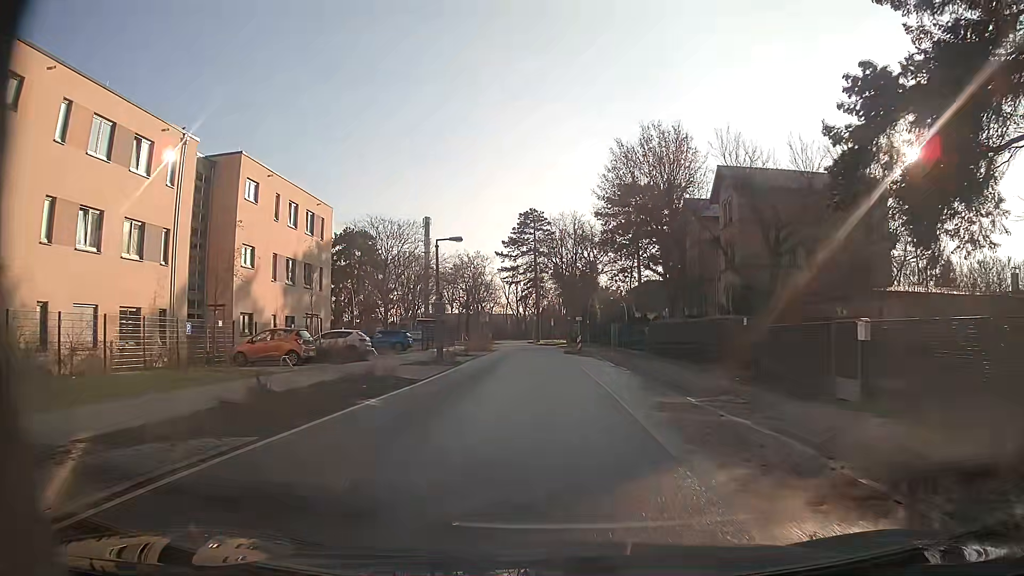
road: residential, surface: asphalt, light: Day
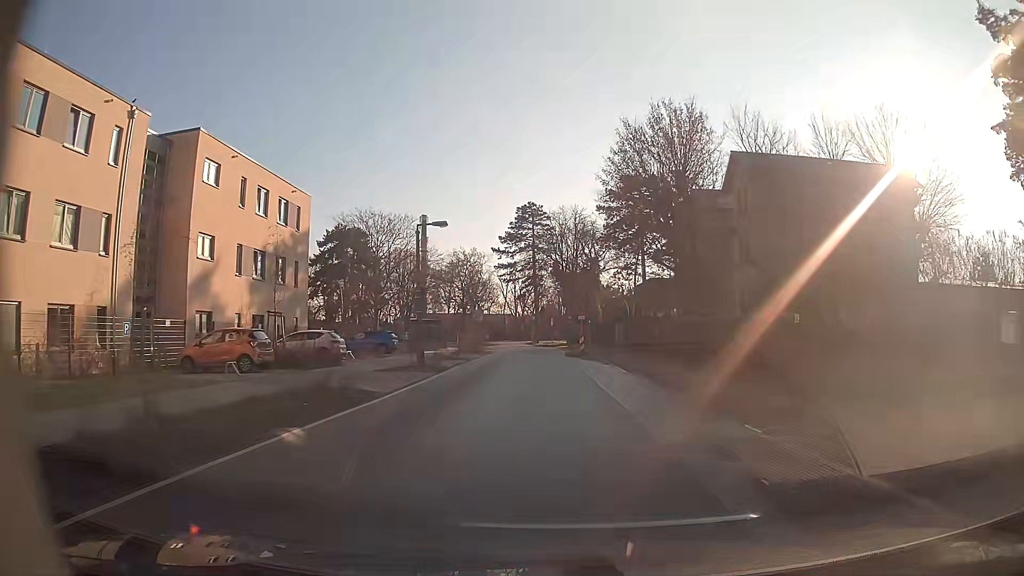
(0.0, +4.3) m; +1°
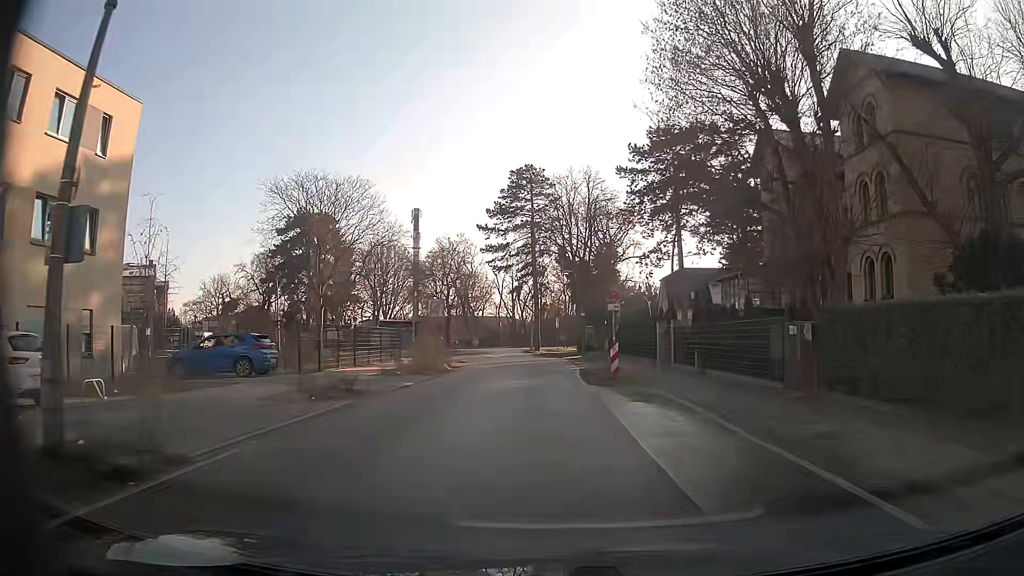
(0.0, +20.1) m; -1°
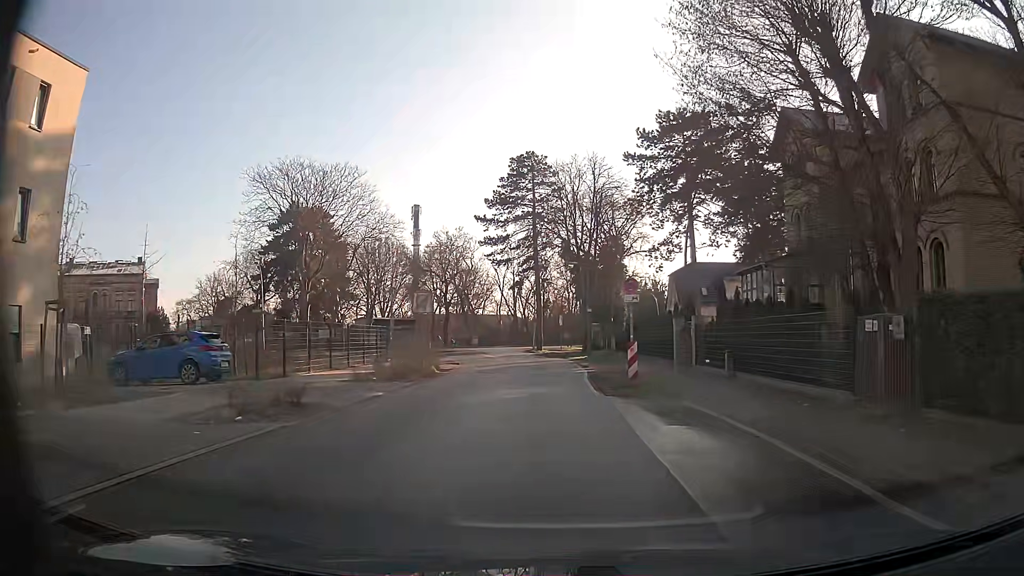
(0.0, +4.0) m; 0°
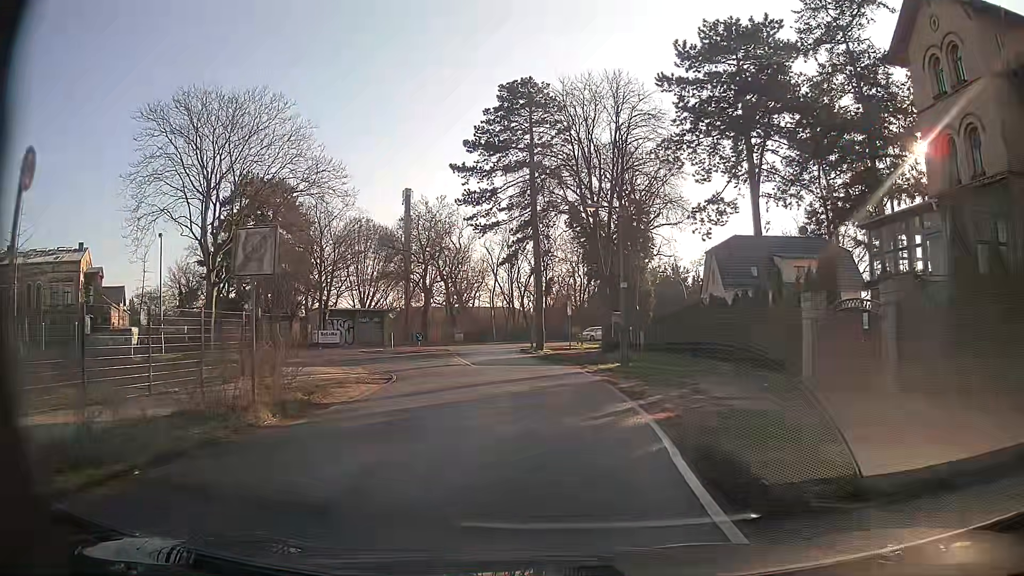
(-0.1, +16.2) m; 0°
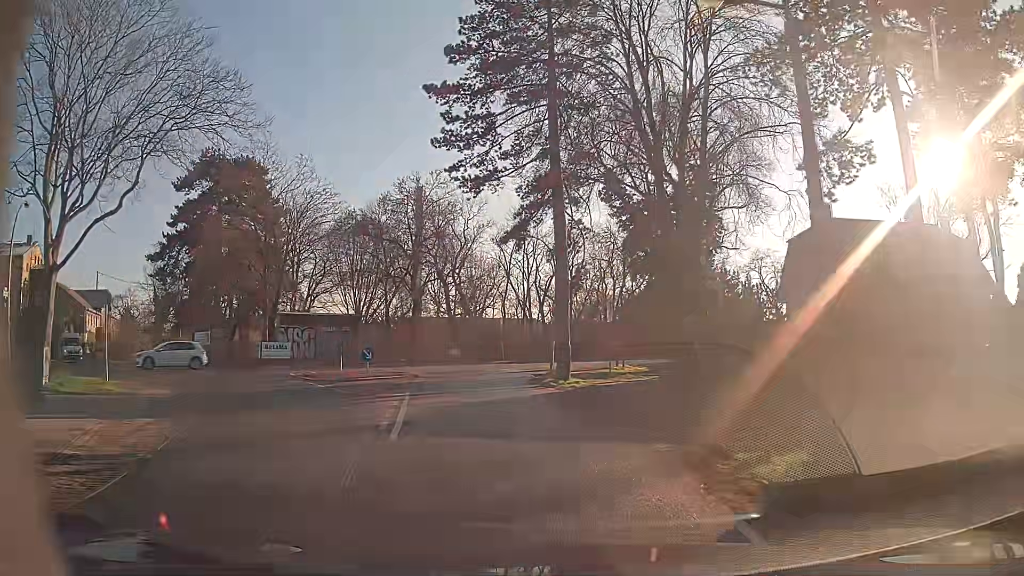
(-0.2, +15.7) m; -2°
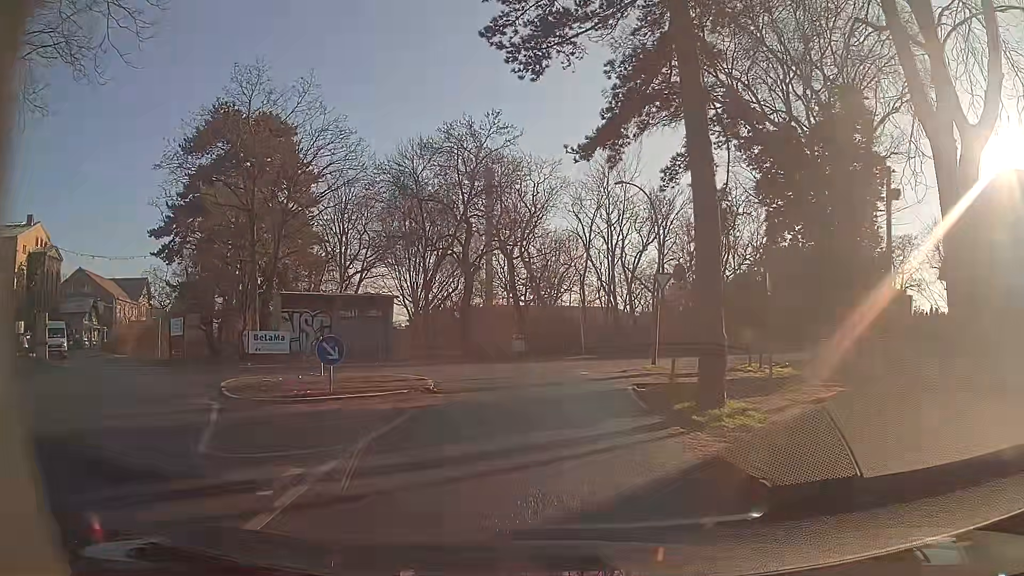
(-0.9, +11.9) m; -7°
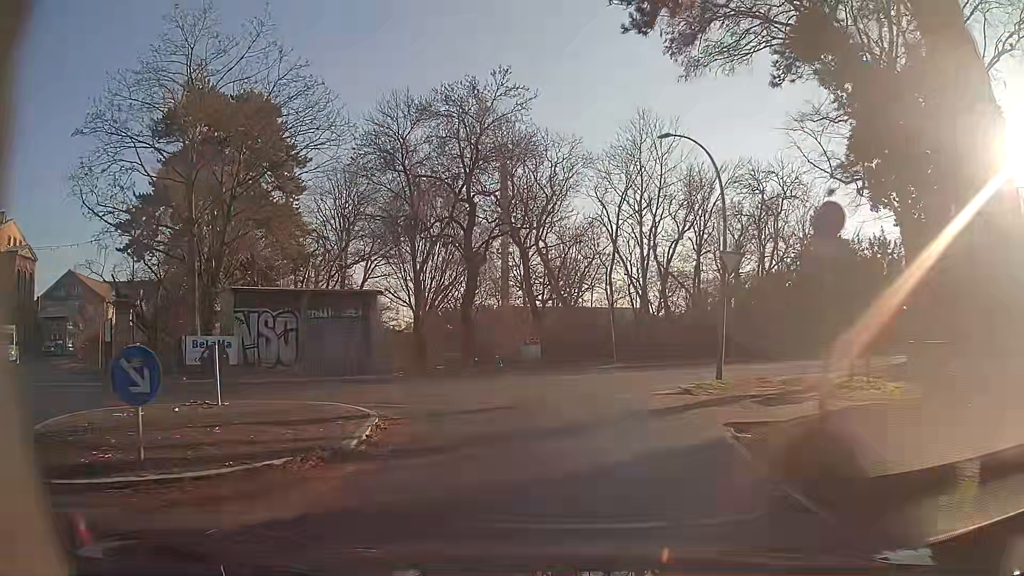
(-0.1, +7.2) m; 0°
(0, +10) (+1, +20) (+8, +27) (+16, +33) (+24, +39) (+32, +45) (+40, +51) (+48, +57) (+56, +63) (+64, +69) m
